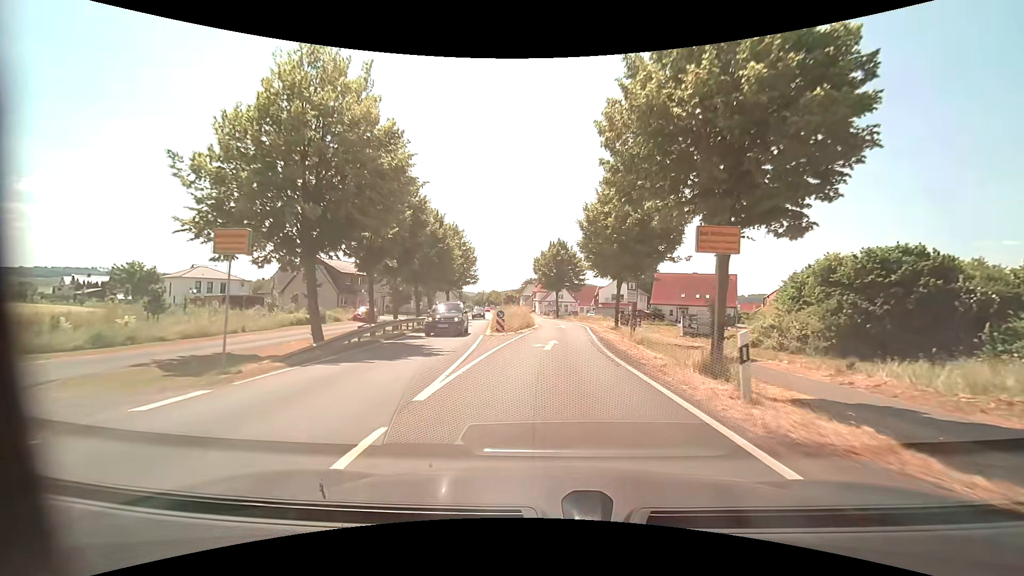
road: primary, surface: asphalt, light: Day
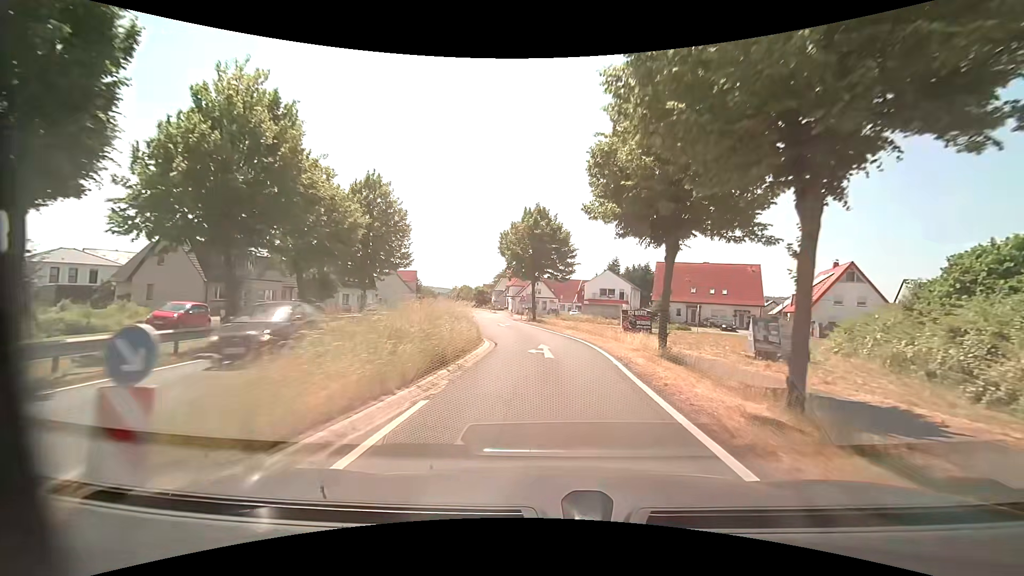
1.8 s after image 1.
(+0.5, +22.2) m; +3°
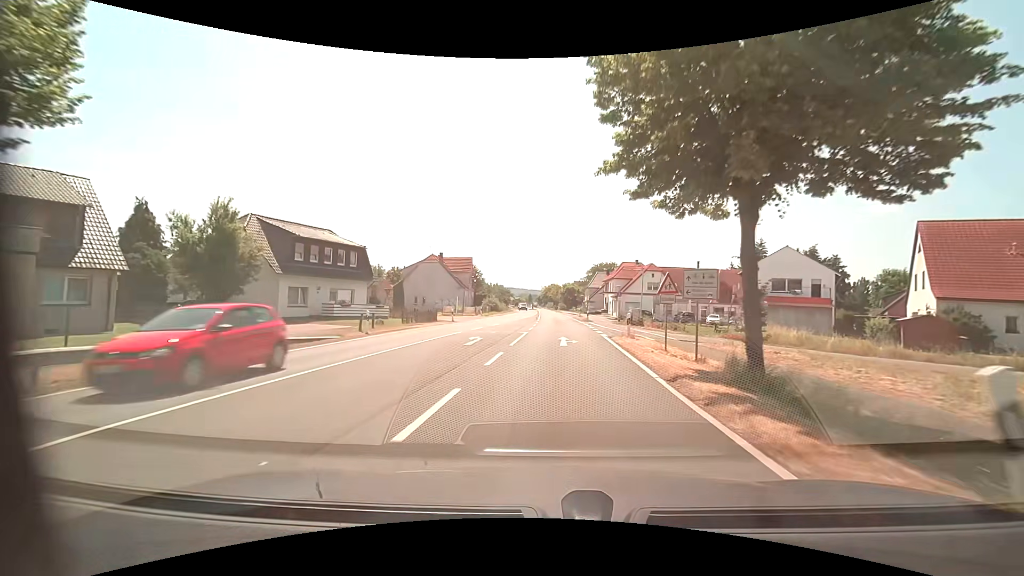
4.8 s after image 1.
(-3.1, +36.2) m; -11°
(0, +10) (0, +20) (+1, +30) (+1, +40) (+1, +50) (+1, +60) (+1, +70) (+1, +80) (0, +90) (0, +100) m
